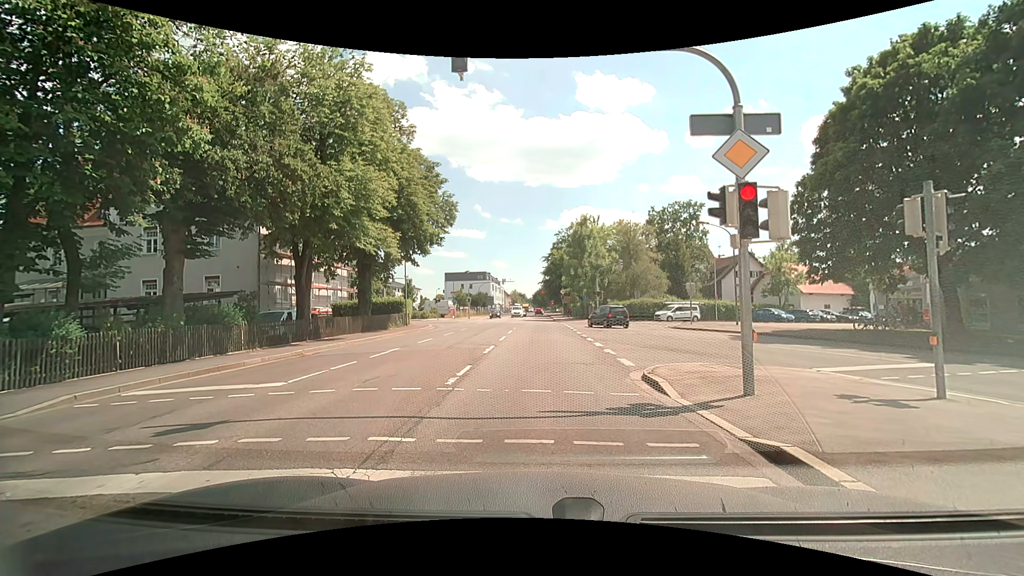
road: secondary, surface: asphalt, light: Day
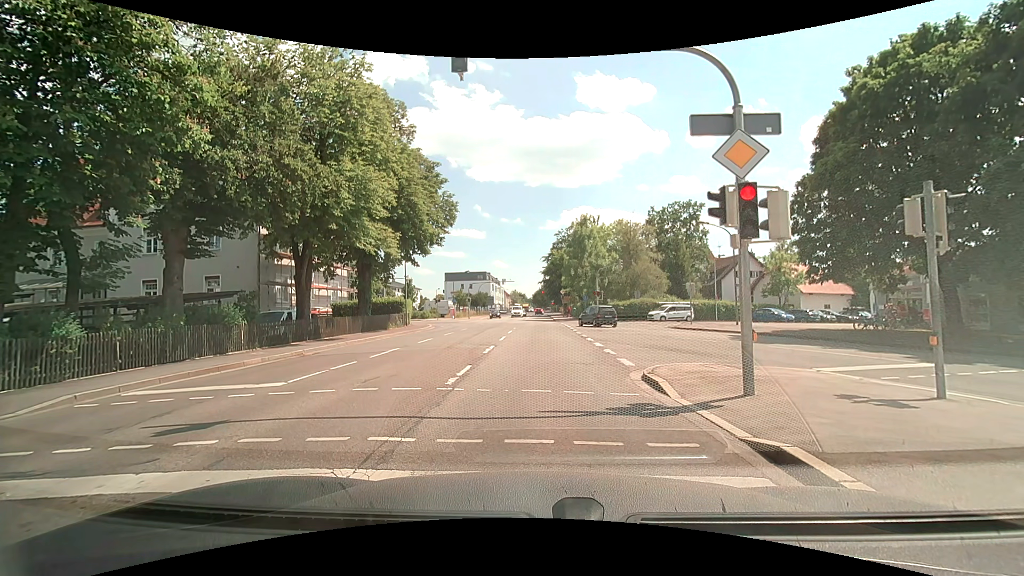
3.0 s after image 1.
(0.0, 0.0) m; 0°
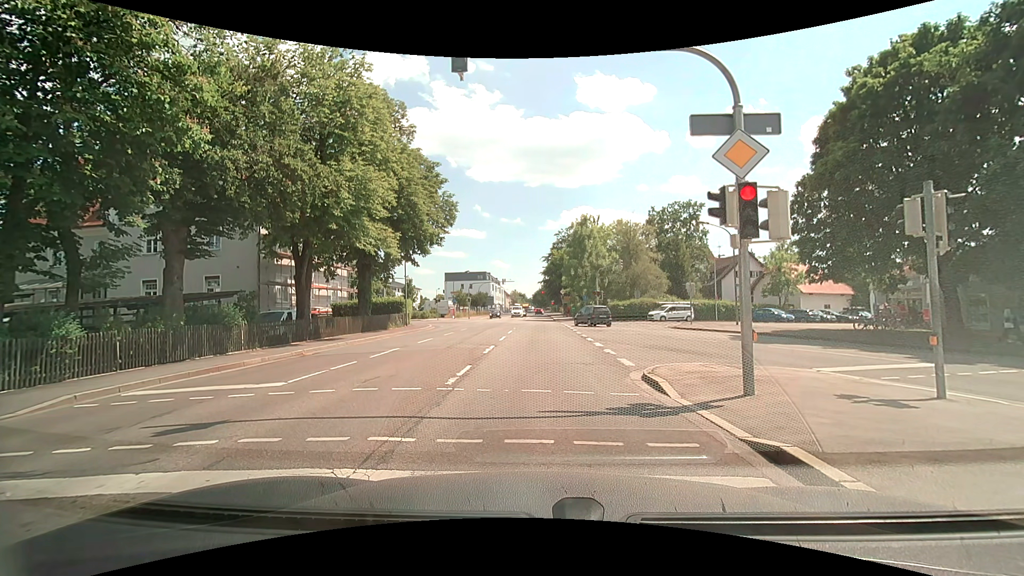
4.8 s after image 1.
(0.0, 0.0) m; 0°
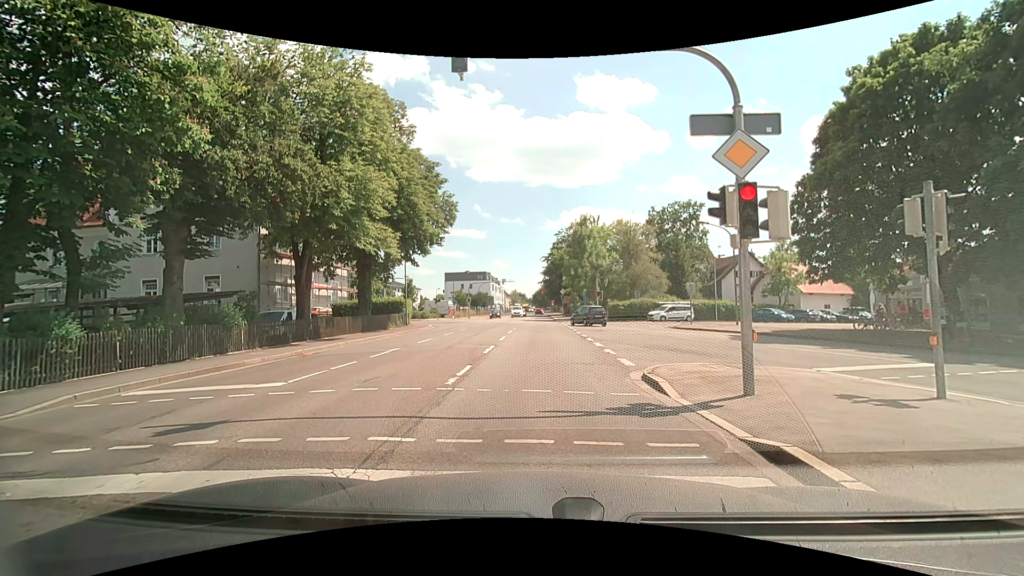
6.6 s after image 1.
(0.0, 0.0) m; 0°
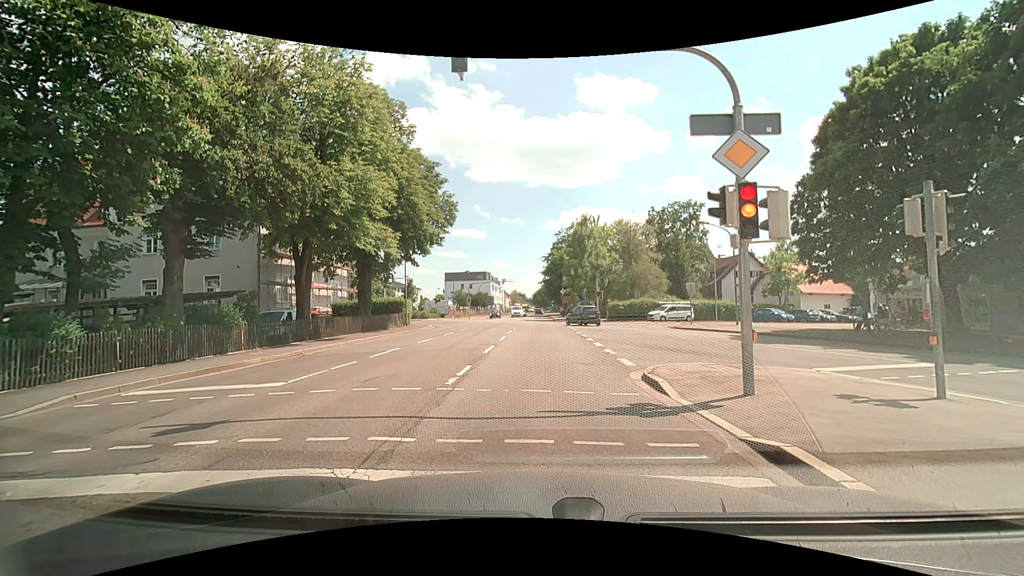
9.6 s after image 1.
(0.0, 0.0) m; 0°
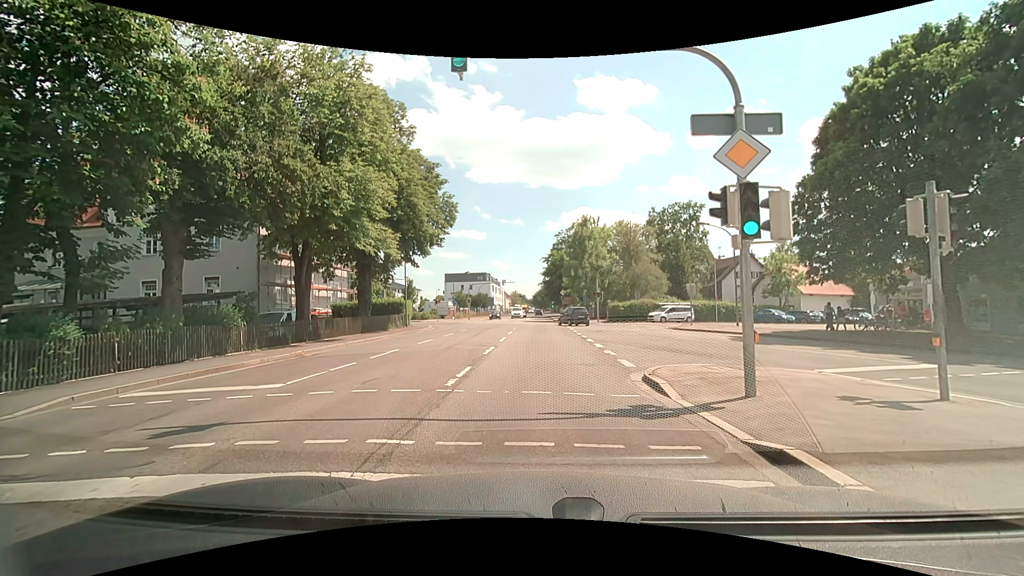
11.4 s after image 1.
(0.0, 0.0) m; 0°
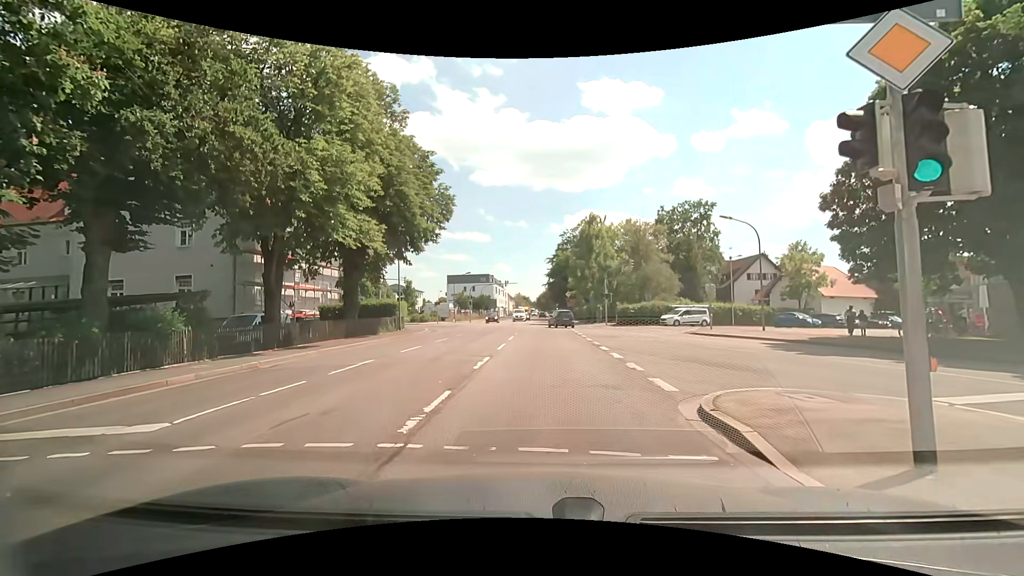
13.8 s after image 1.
(0.0, +3.6) m; 0°
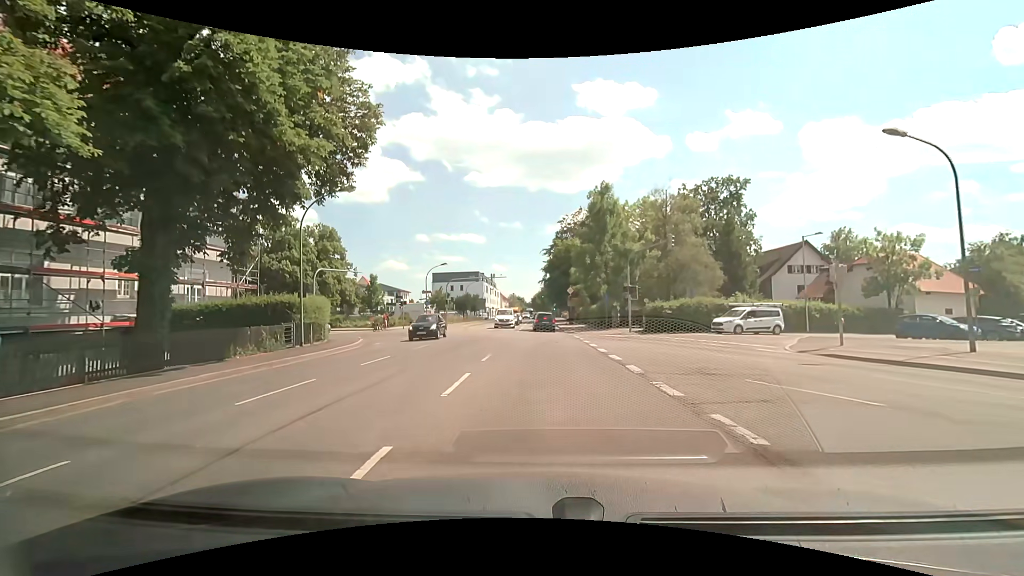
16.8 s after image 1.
(+0.1, +16.0) m; 0°
(0, +10) (0, +20) (0, +30) (0, +40) (+1, +50) (+1, +60) (+1, +70) (+1, +80) (+1, +90) (+1, +100) m
